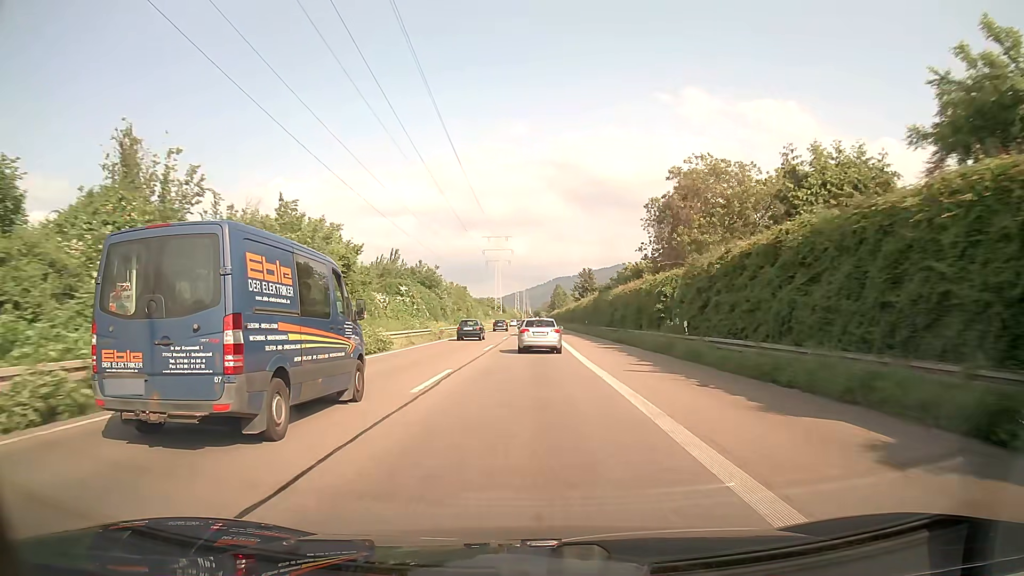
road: trunk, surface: asphalt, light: Day
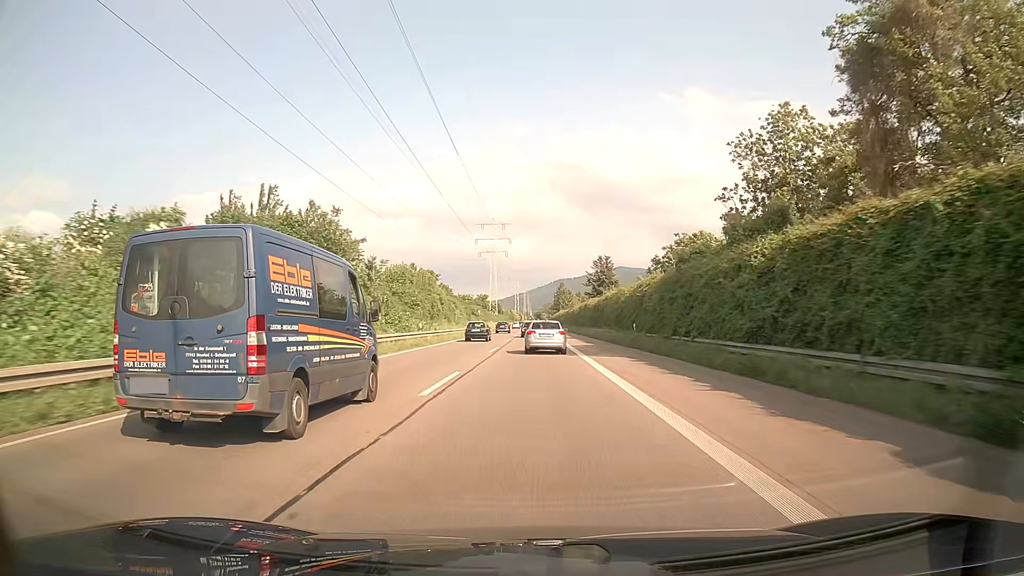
(0.0, +36.3) m; 0°
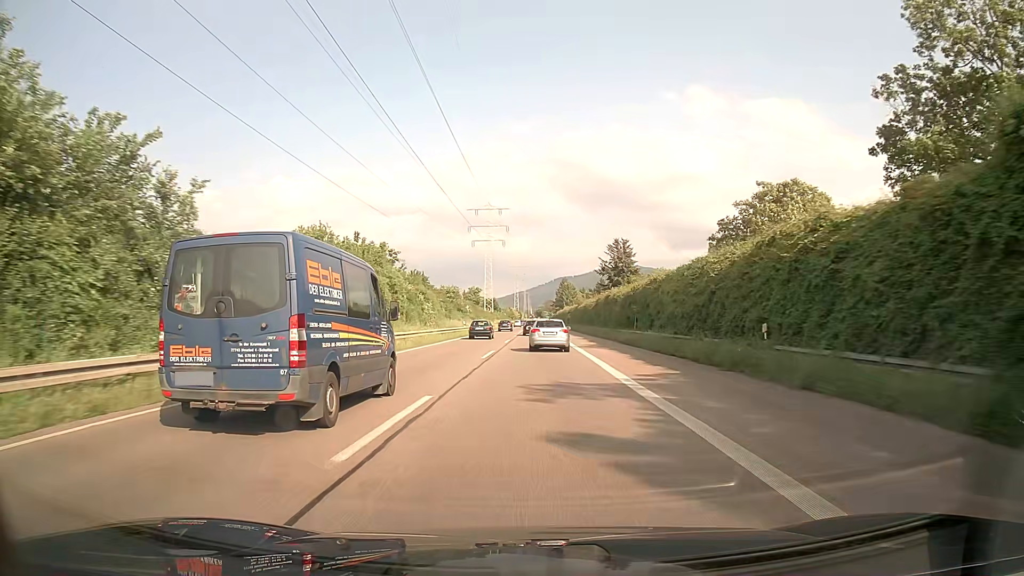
(0.0, +24.2) m; 0°
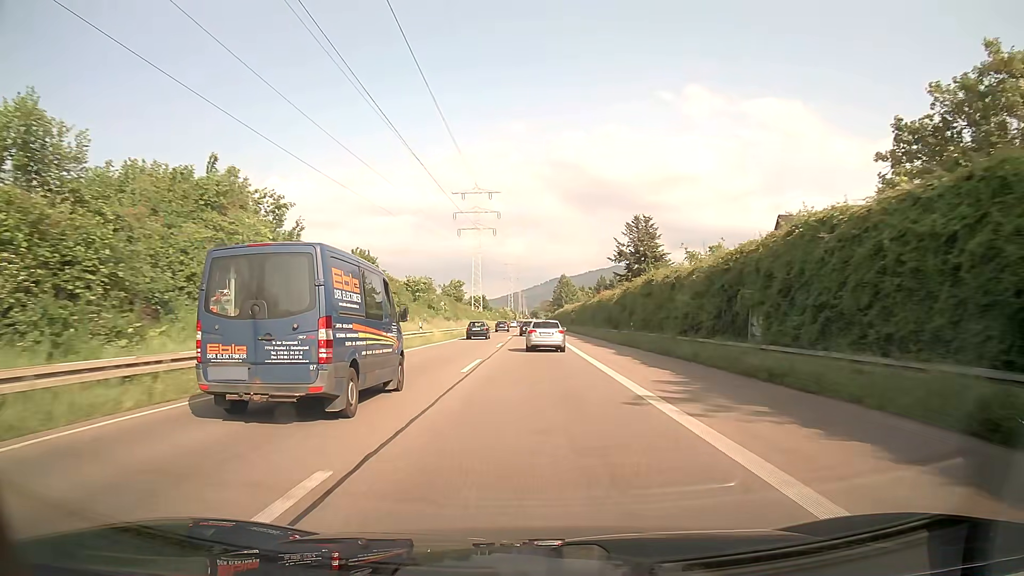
(+0.1, +24.2) m; +1°
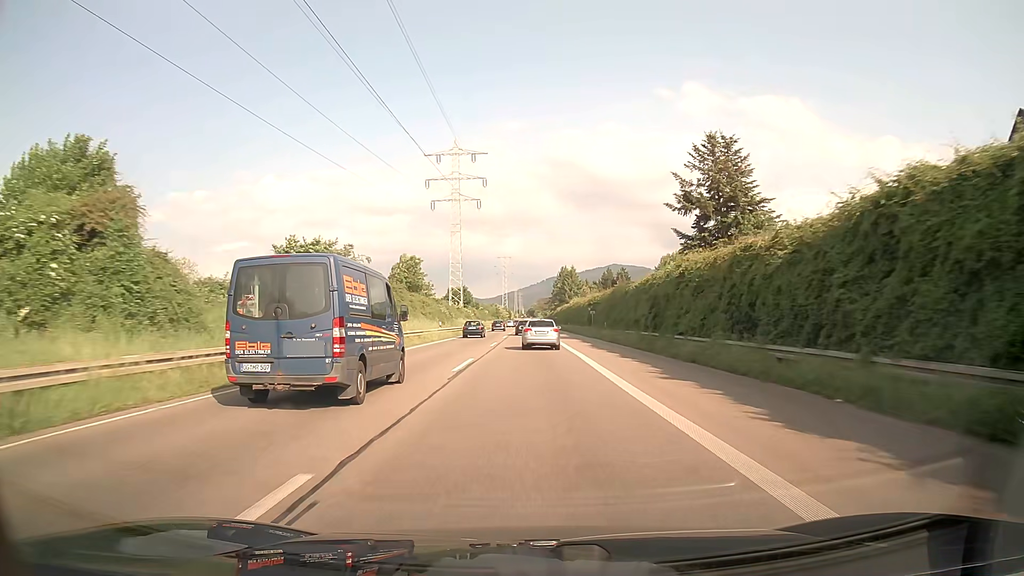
(0.0, +36.3) m; 0°
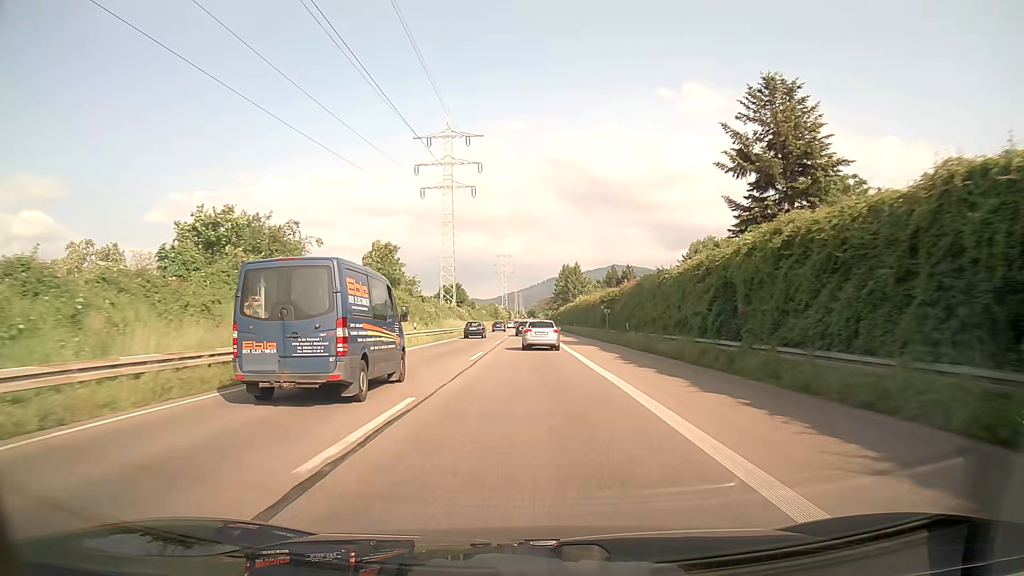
(0.0, +12.1) m; 0°
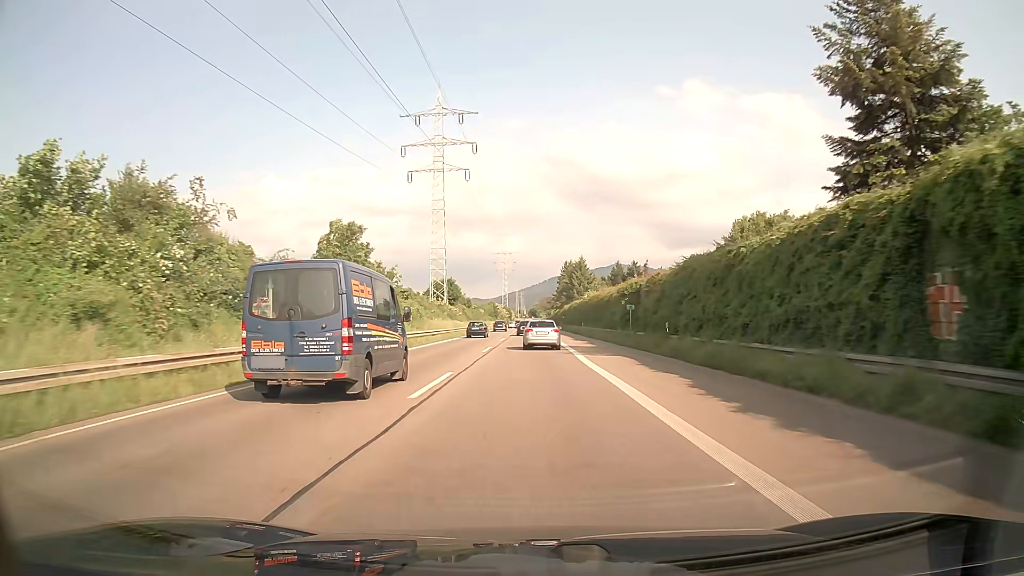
(0.0, +12.1) m; 0°
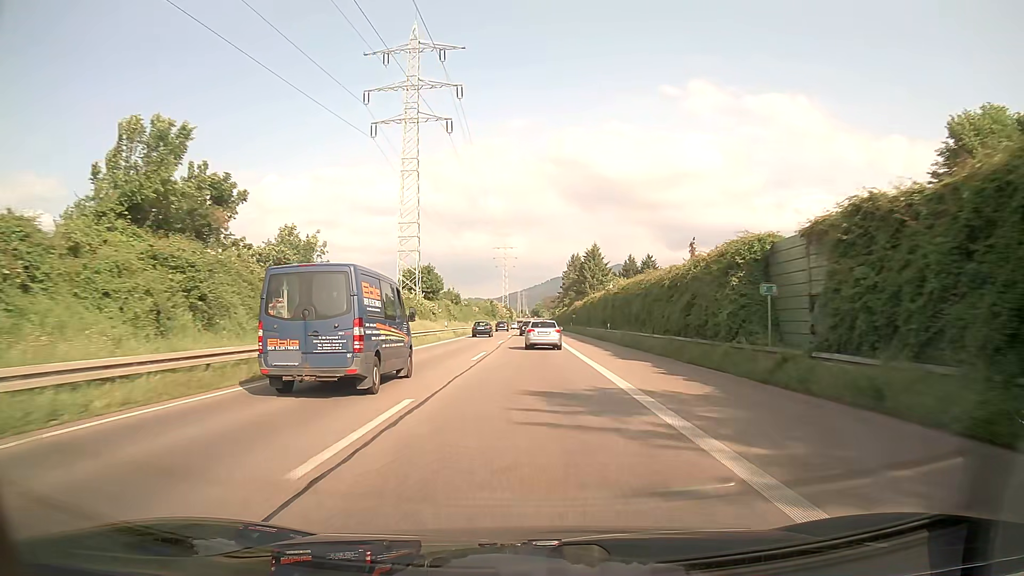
(-0.1, +24.3) m; 0°
(0, +10) (0, +20) (0, +30) (0, +40) (0, +50) (0, +60) (0, +70) (0, +80) (0, +90) (0, +100) m
